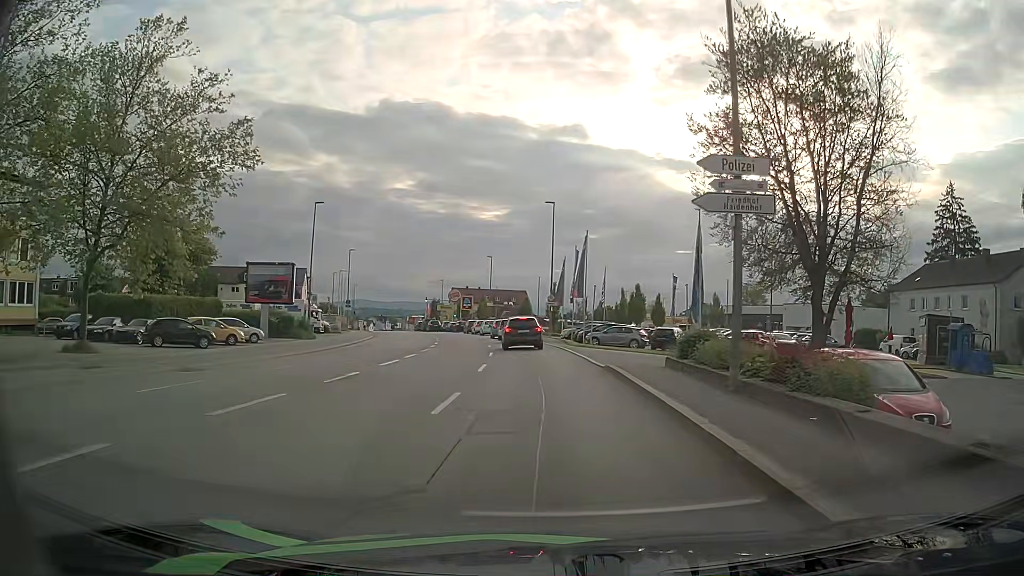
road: tertiary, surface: asphalt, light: Day
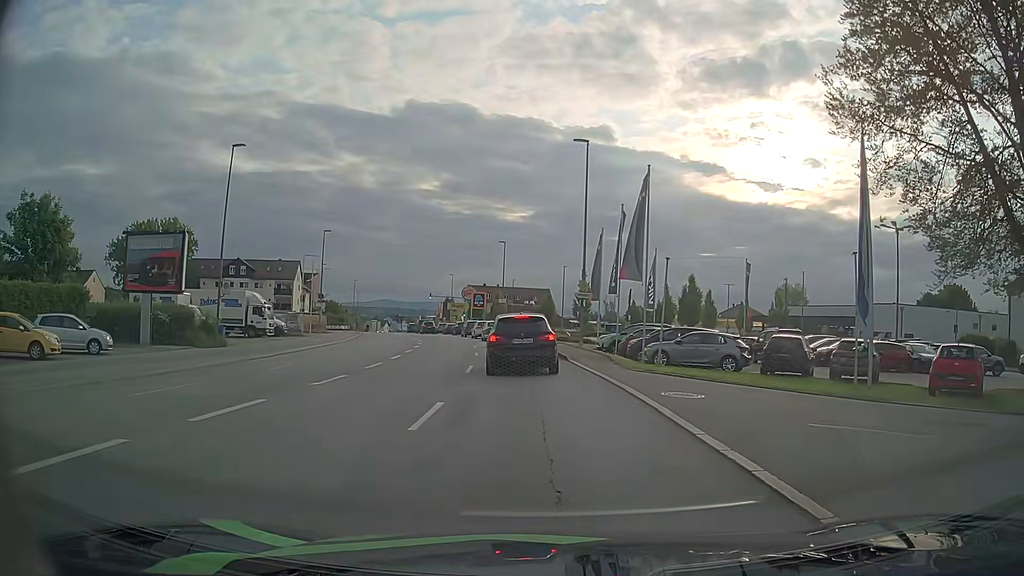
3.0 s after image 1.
(+0.1, +17.9) m; -1°
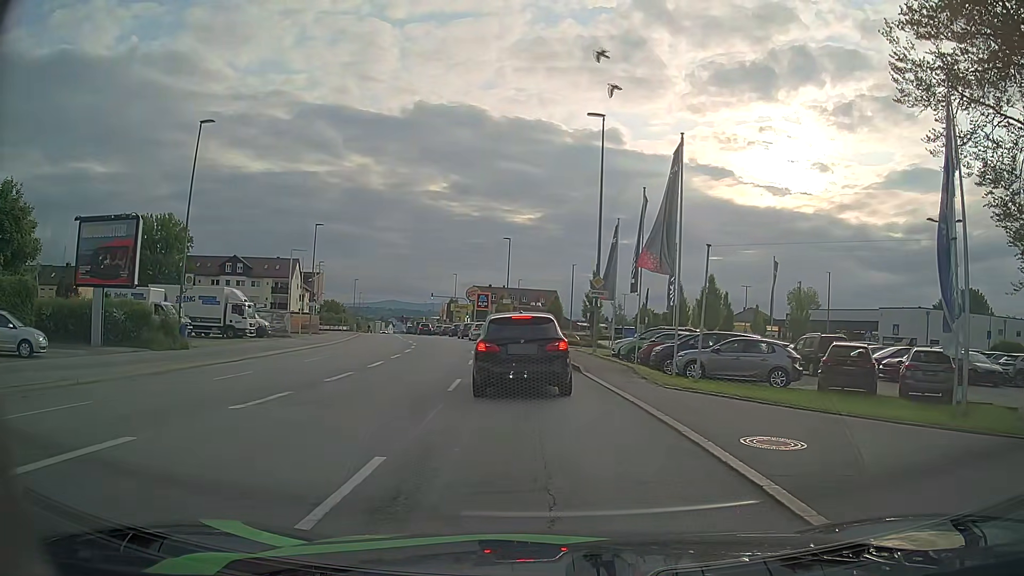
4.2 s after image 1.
(-0.1, +4.5) m; -3°
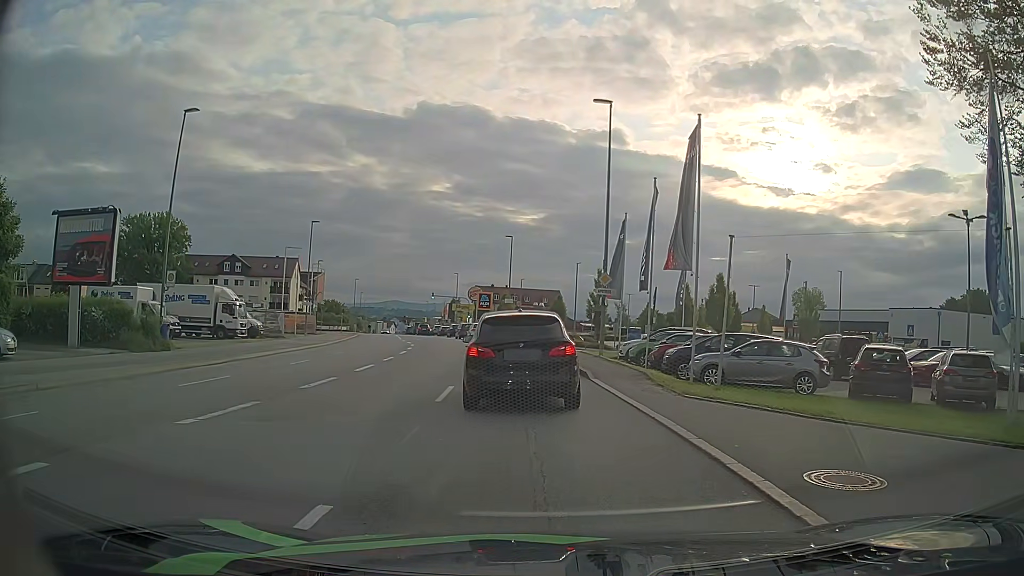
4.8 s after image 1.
(0.0, +1.9) m; +1°
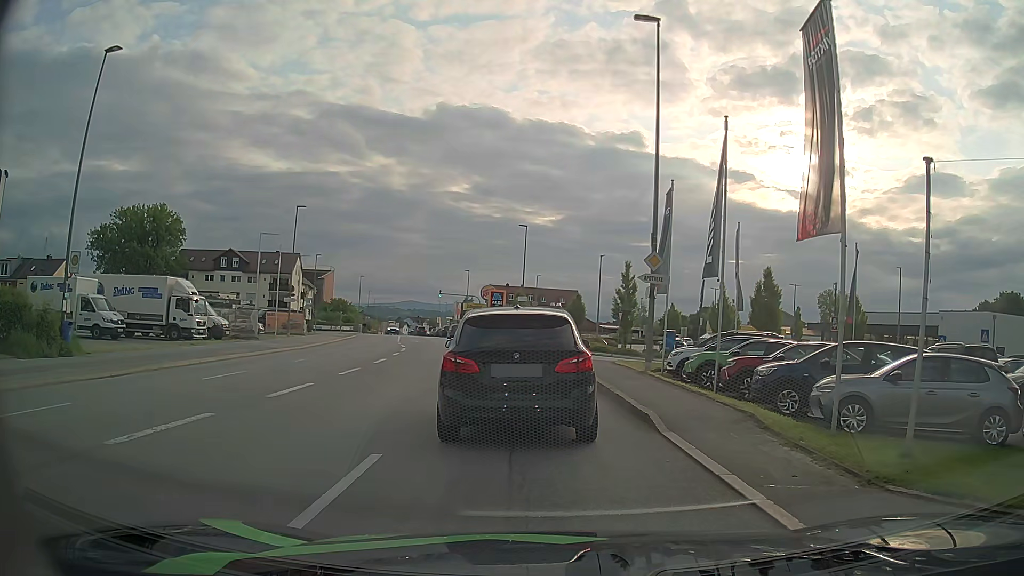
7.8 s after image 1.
(-0.1, +7.9) m; -1°
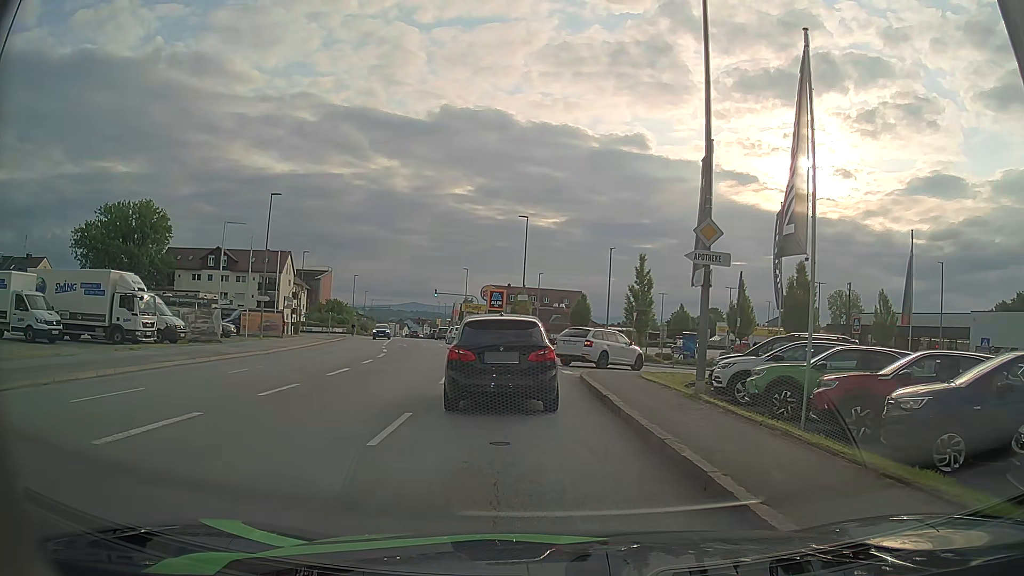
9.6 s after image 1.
(-0.1, +6.0) m; -1°
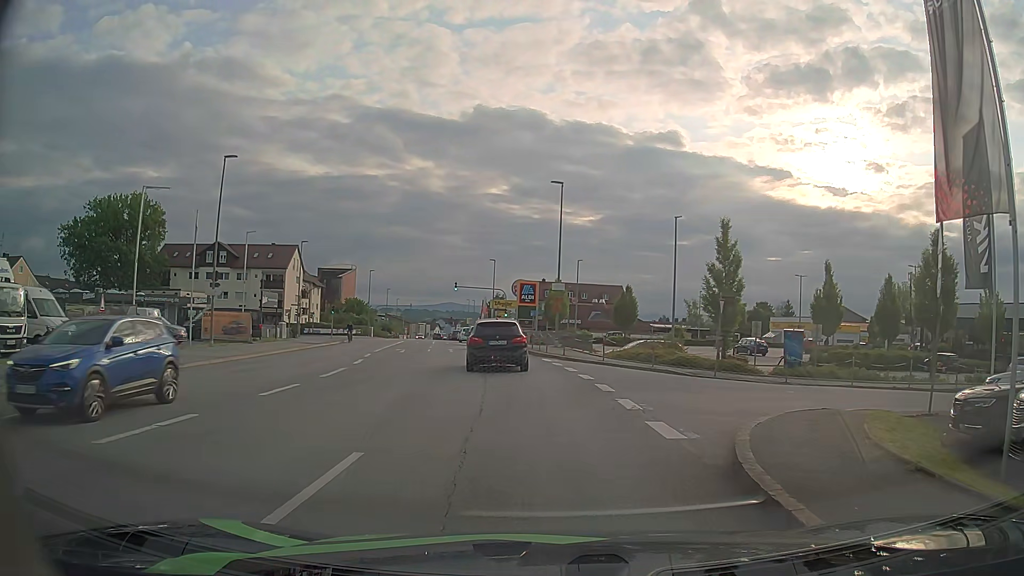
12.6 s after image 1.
(-0.3, +12.2) m; -2°
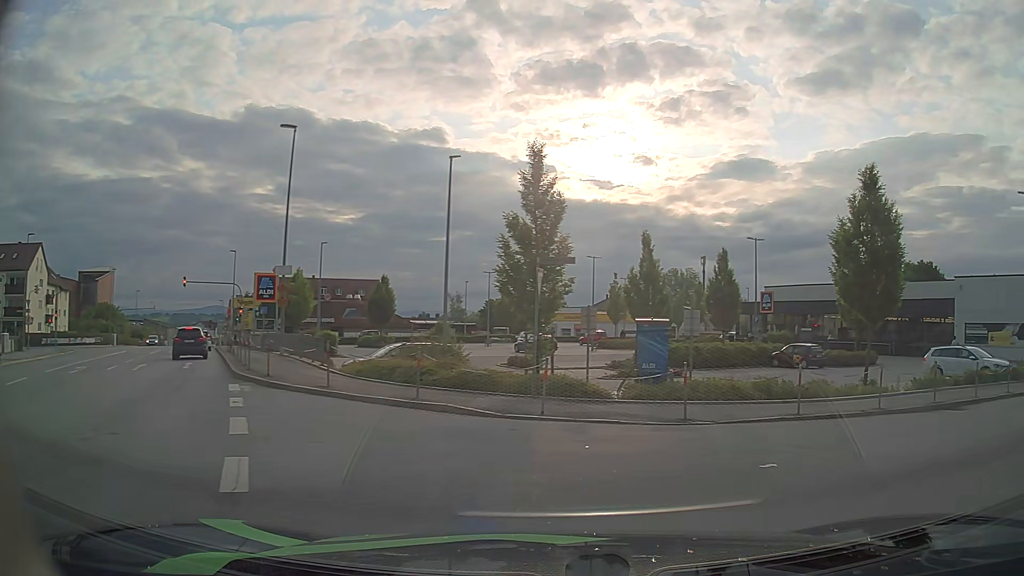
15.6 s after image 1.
(+0.9, +11.7) m; +20°
